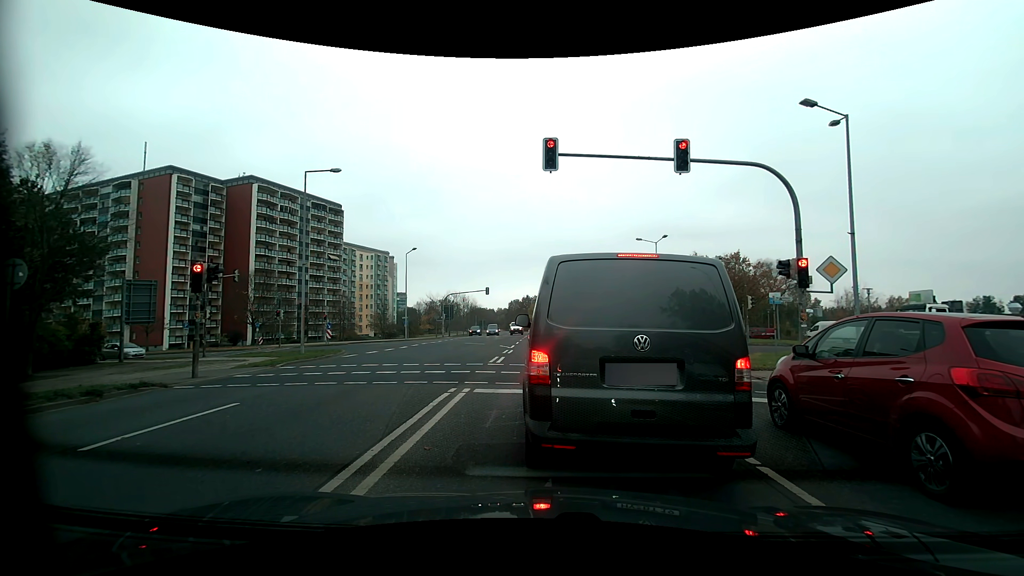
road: secondary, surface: asphalt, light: Day
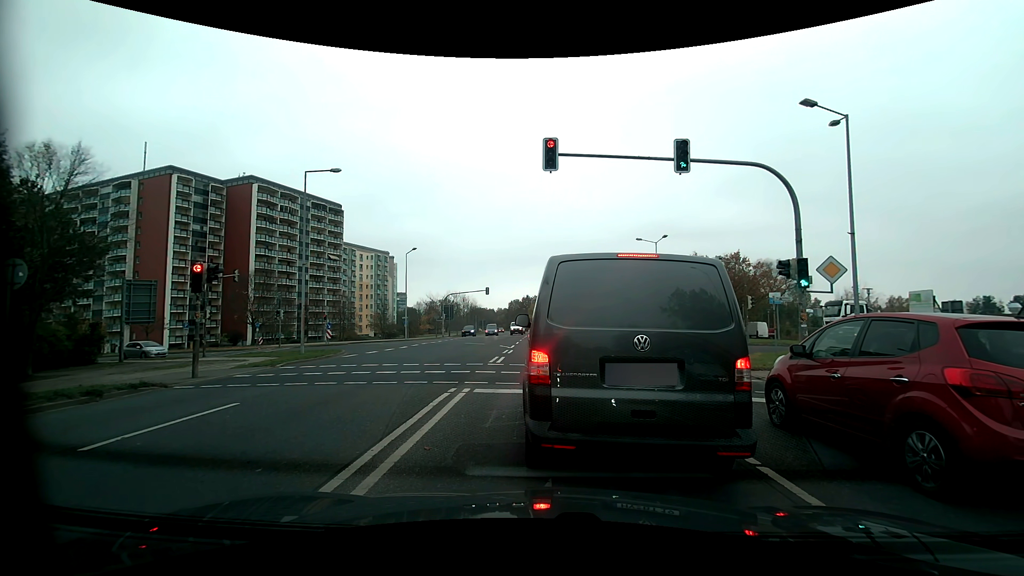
(0.0, 0.0) m; 0°
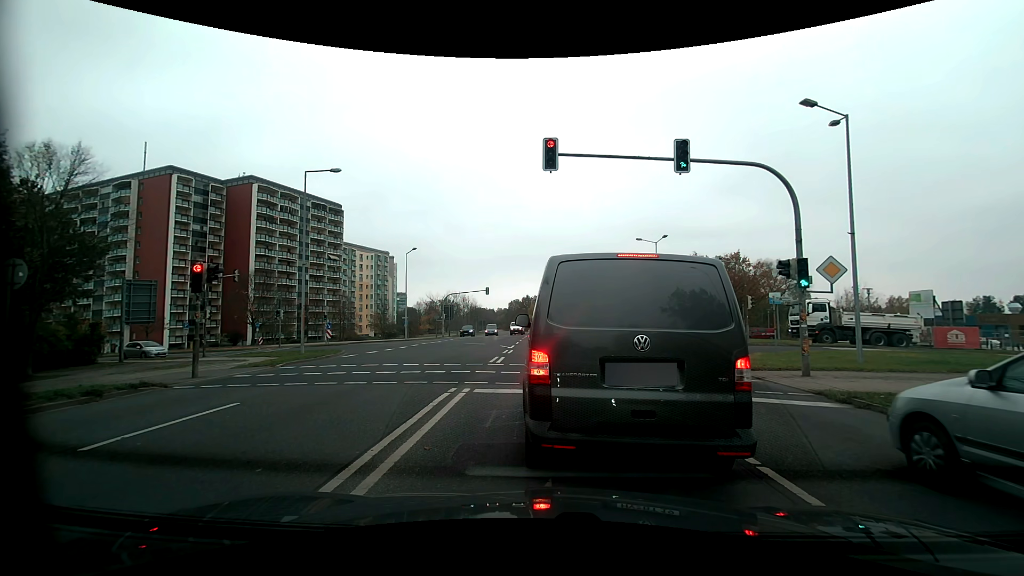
(0.0, 0.0) m; 0°
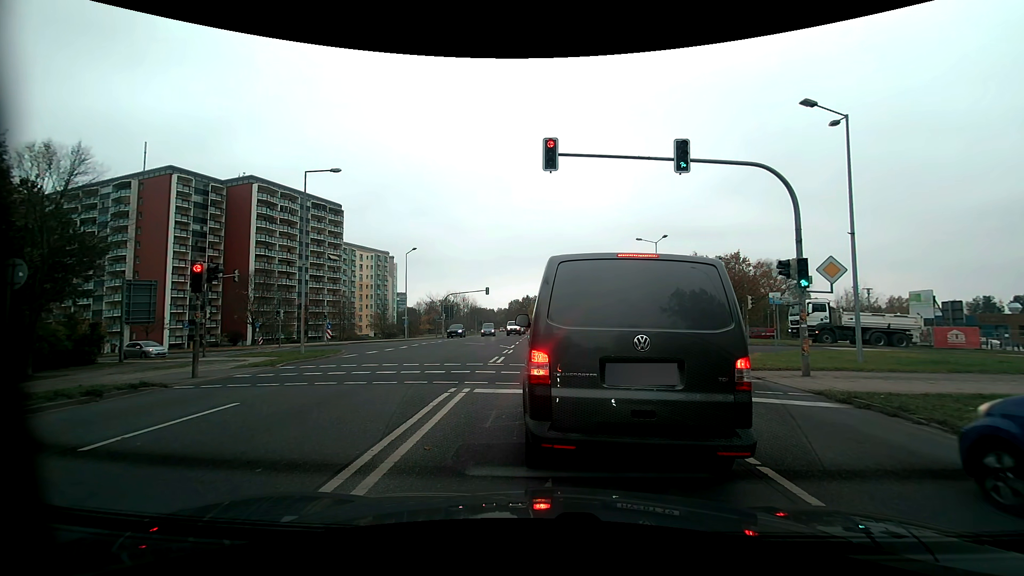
(0.0, 0.0) m; 0°
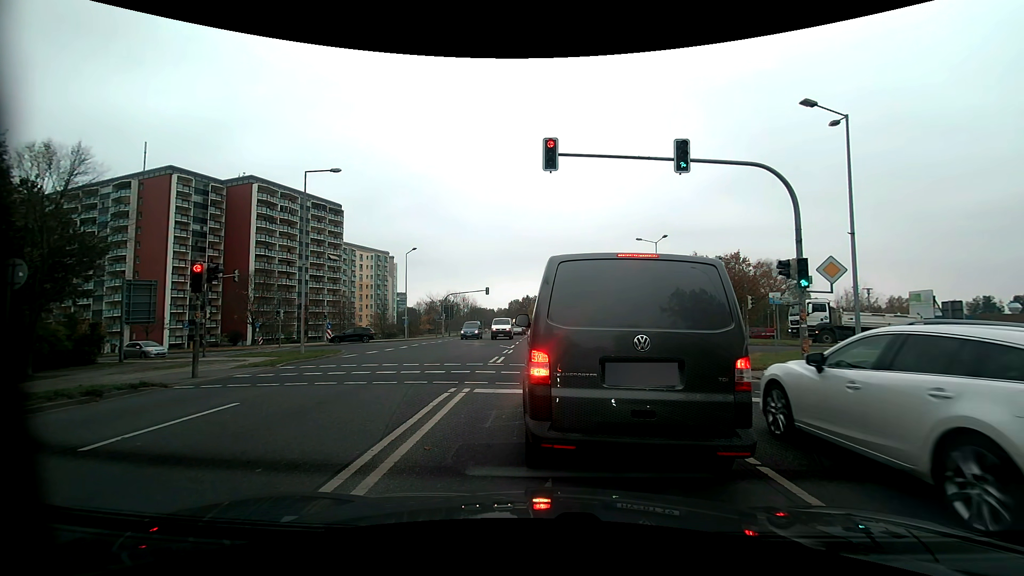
(0.0, 0.0) m; 0°
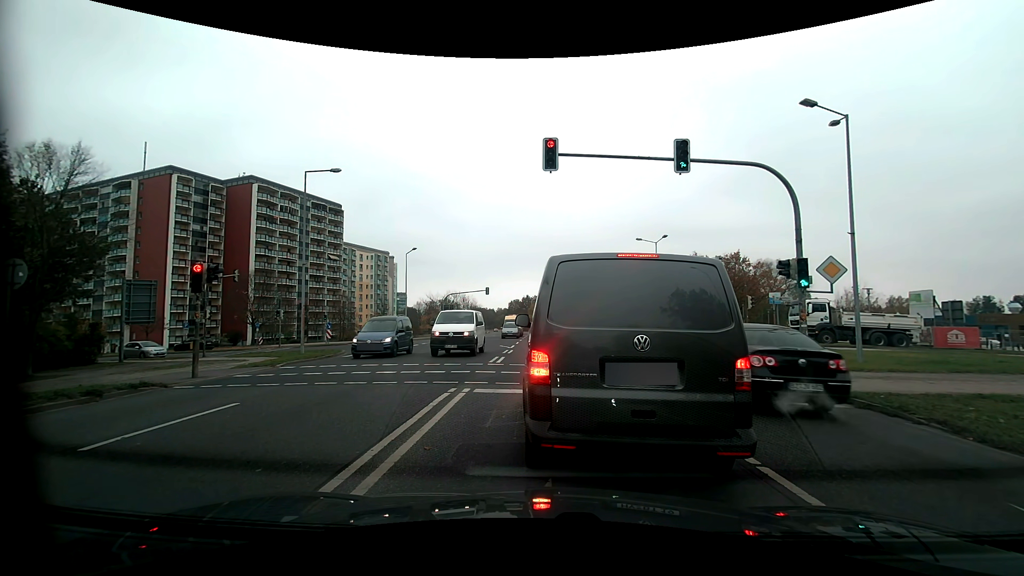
(0.0, 0.0) m; 0°
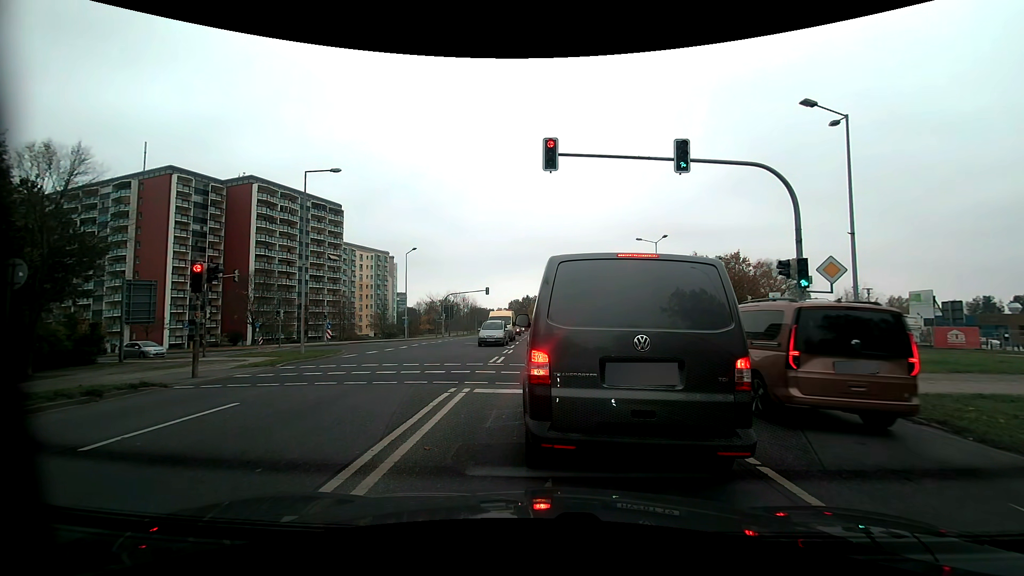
(0.0, 0.0) m; 0°
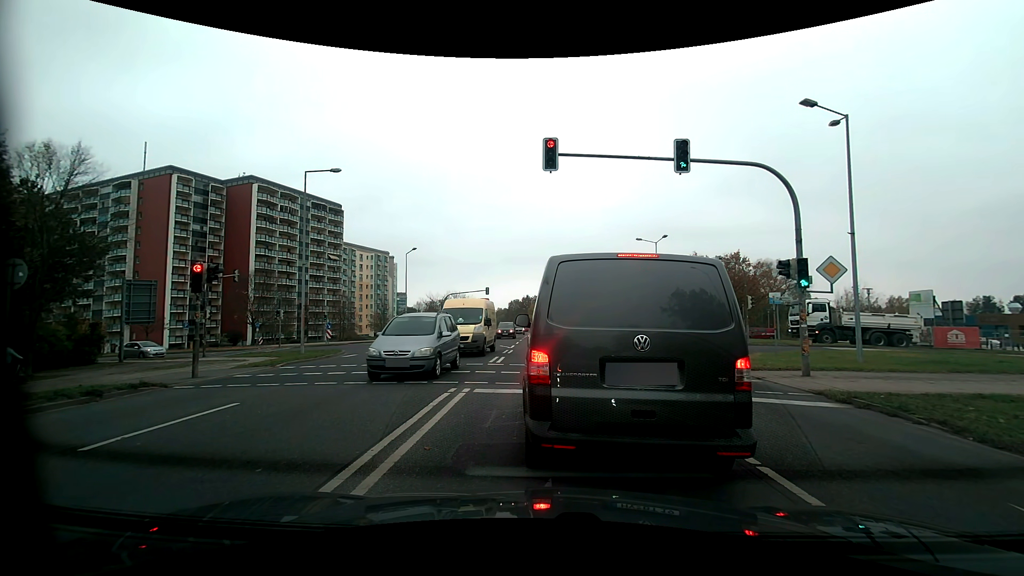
(0.0, 0.0) m; 0°
(0, +10) (0, +20) (0, +30) (-3, +40) (-10, +46) (-20, +50) (-29, +52) (-39, +55) (-48, +58) (-58, +61) m
